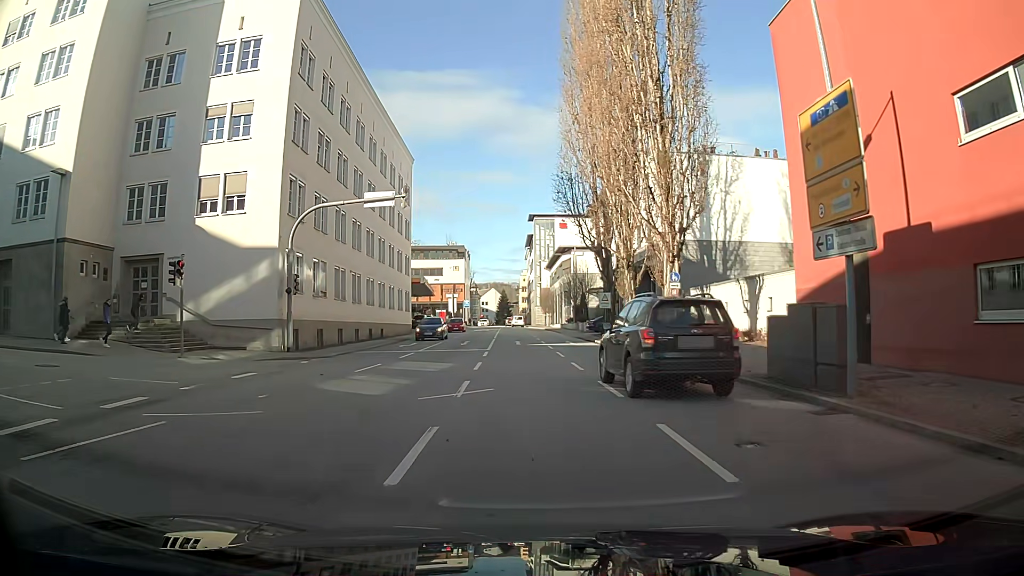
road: primary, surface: asphalt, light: Day
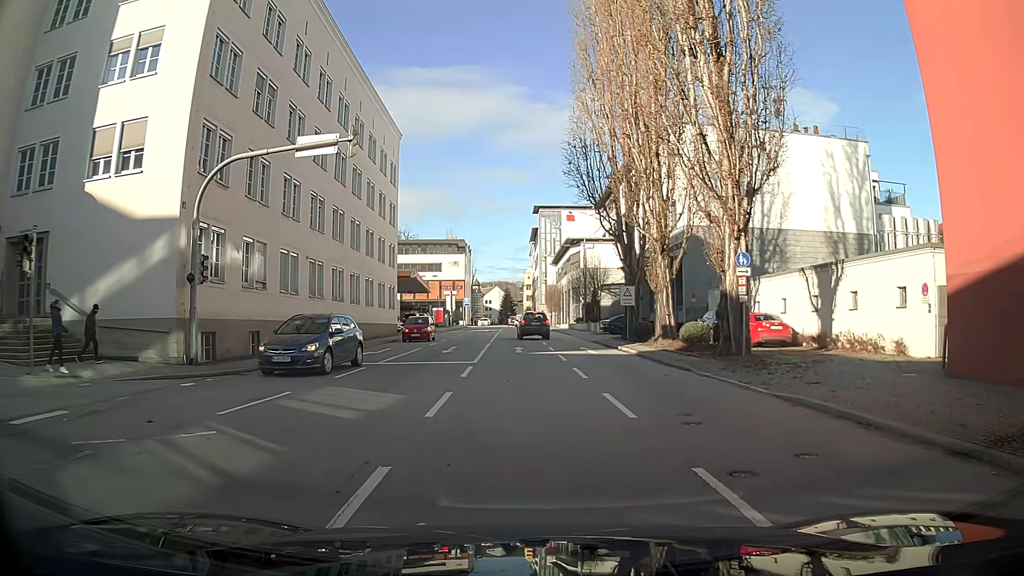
(+0.1, +8.0) m; 0°
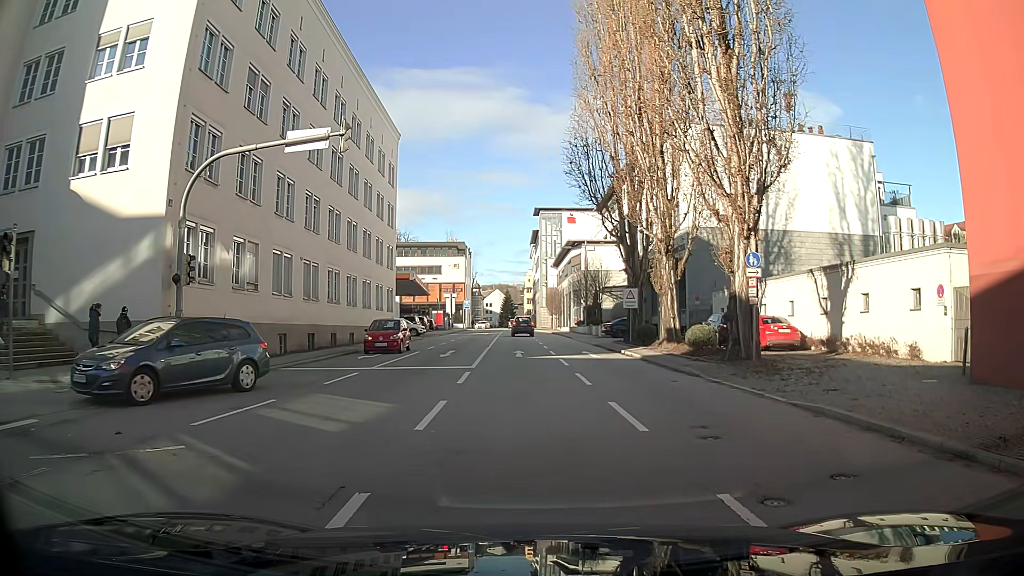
(0.0, +0.8) m; 0°
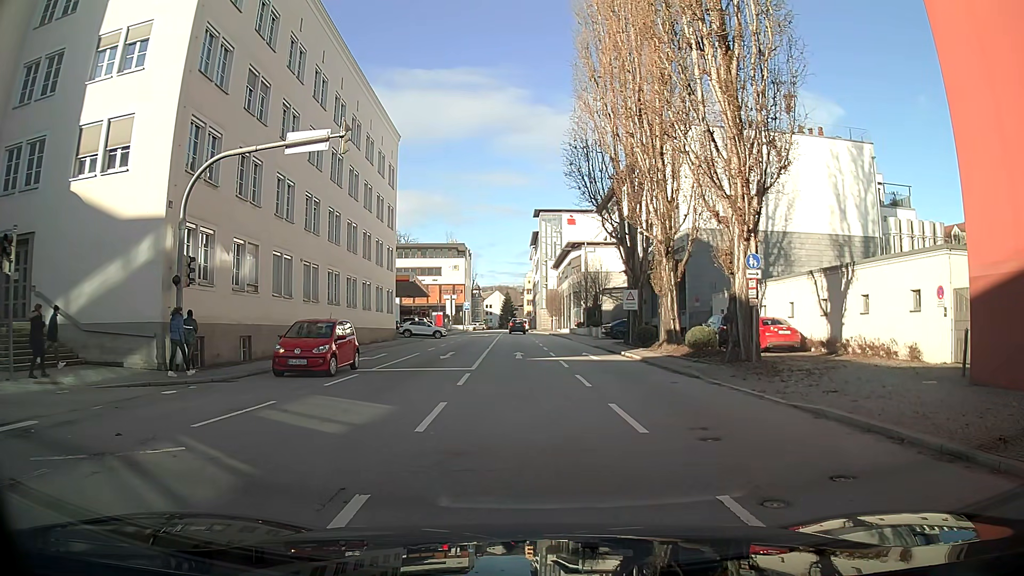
(0.0, +0.1) m; 0°
